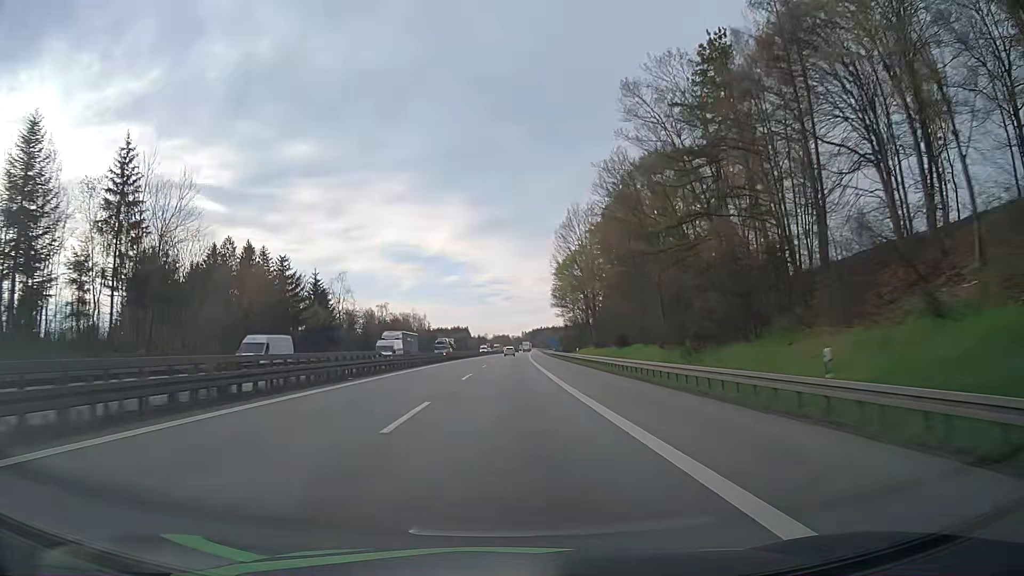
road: motorway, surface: asphalt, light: Day
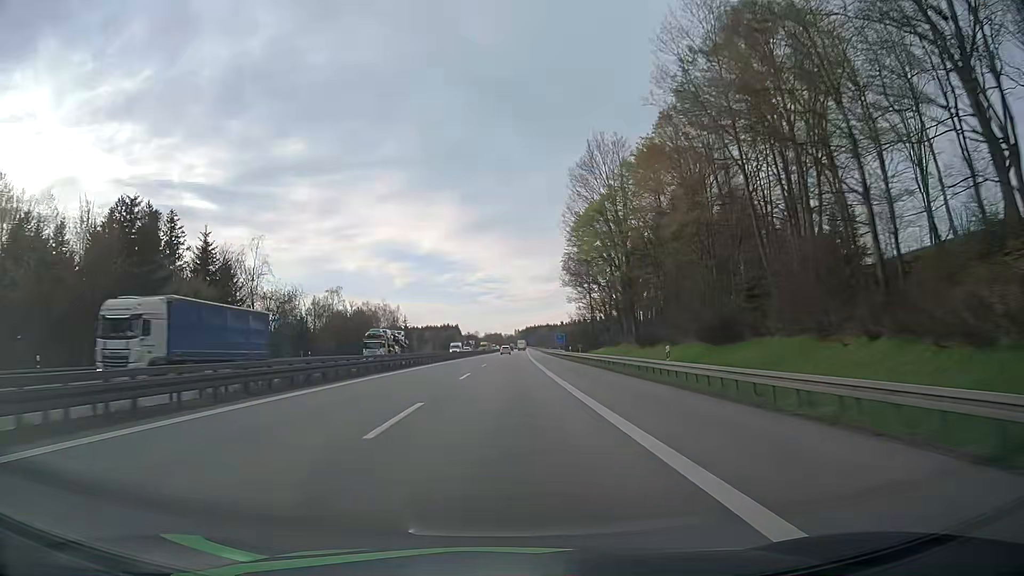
(+0.4, +37.5) m; +1°
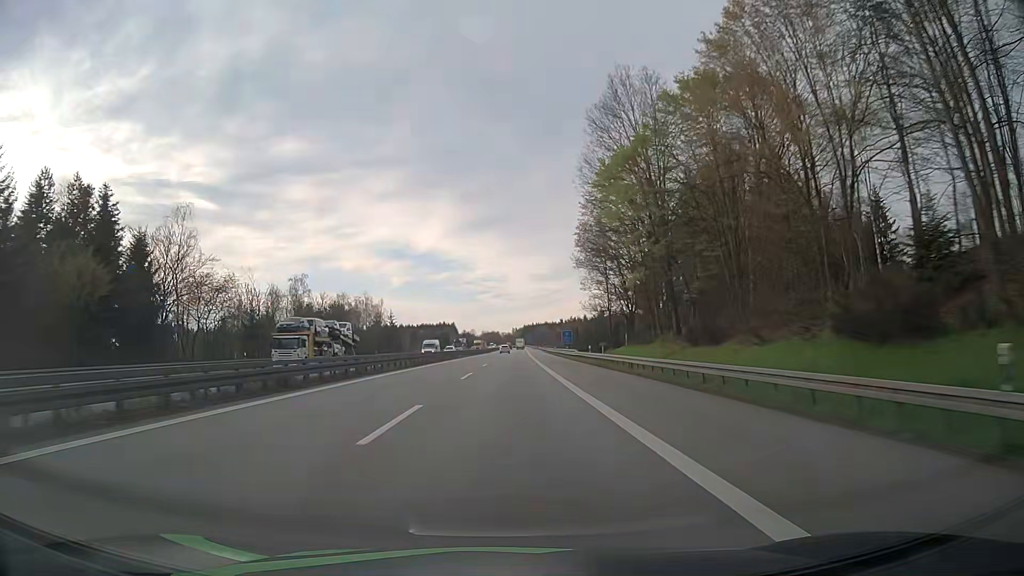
(+0.1, +18.8) m; 0°
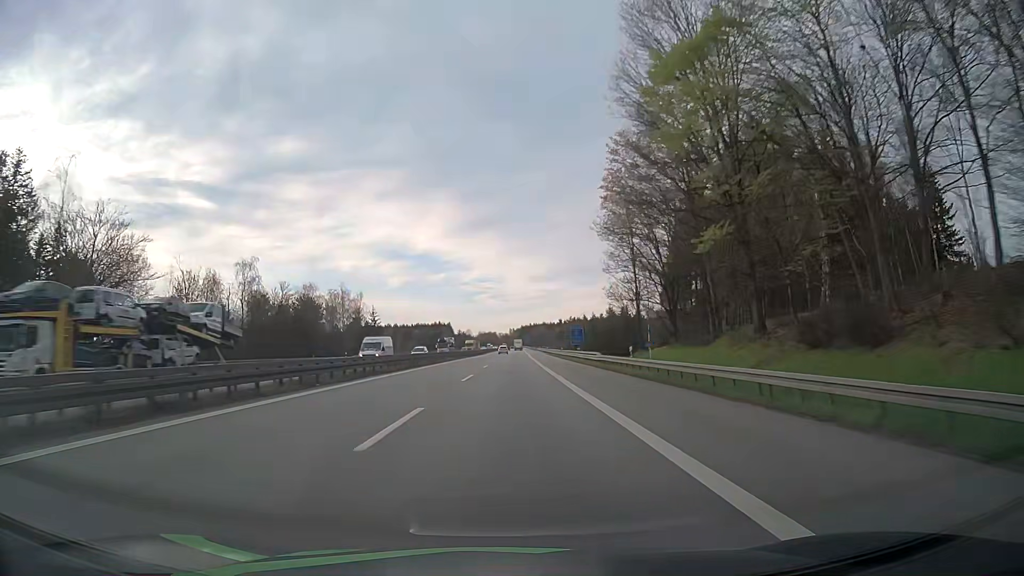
(0.0, +18.8) m; 0°
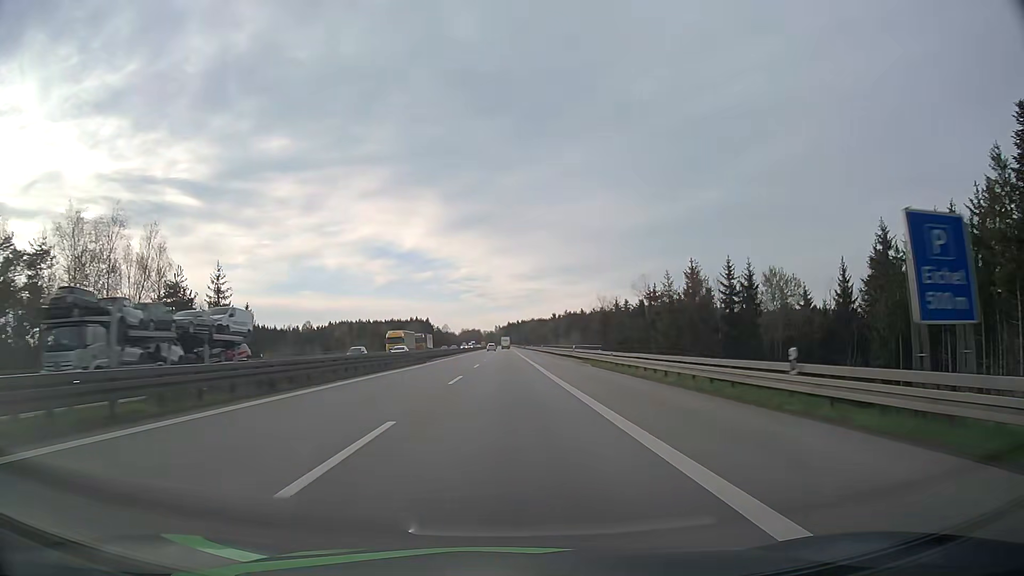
(+0.9, +75.7) m; +1°
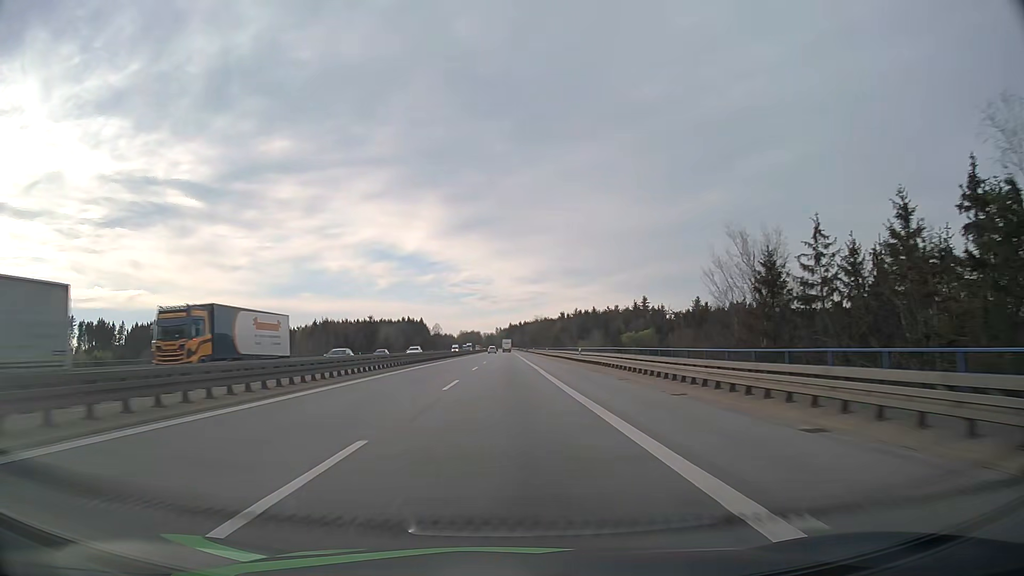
(0.0, +56.9) m; 0°
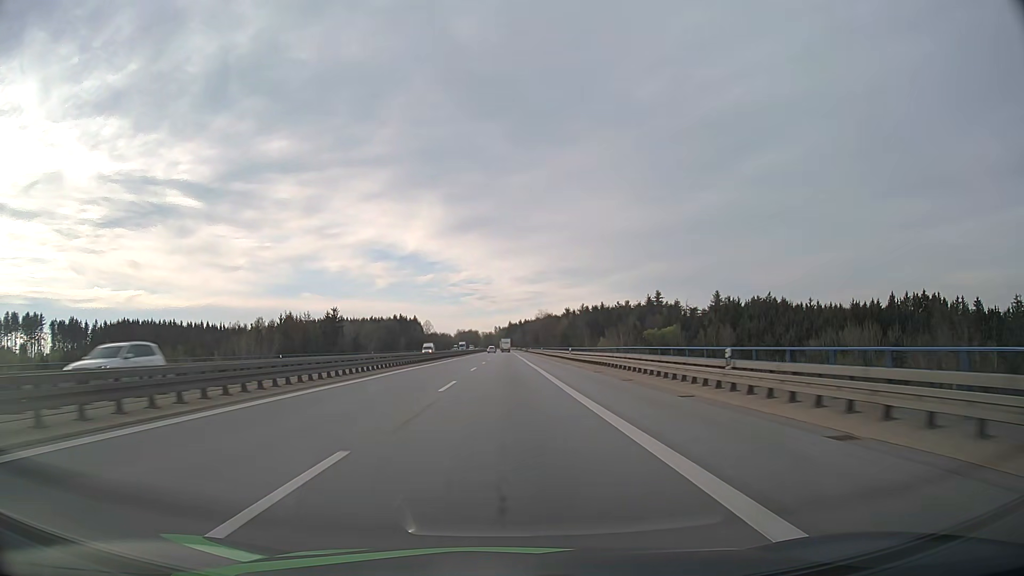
(0.0, +37.7) m; 0°
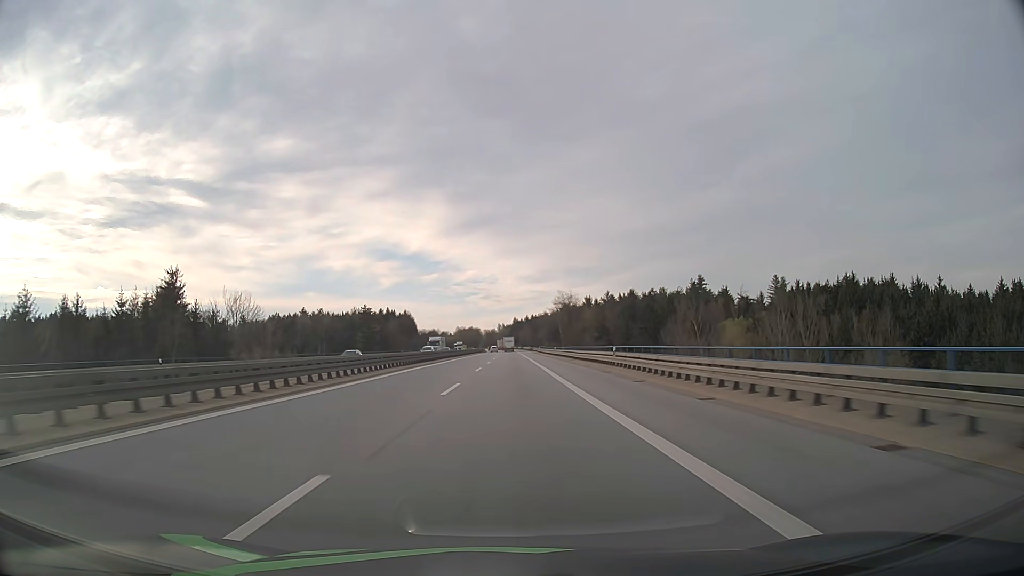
(-0.1, +74.5) m; 0°
(0, +10) (0, +20) (0, +30) (0, +40) (0, +50) (0, +60) (0, +70) (0, +80) (0, +90) (0, +100) m
